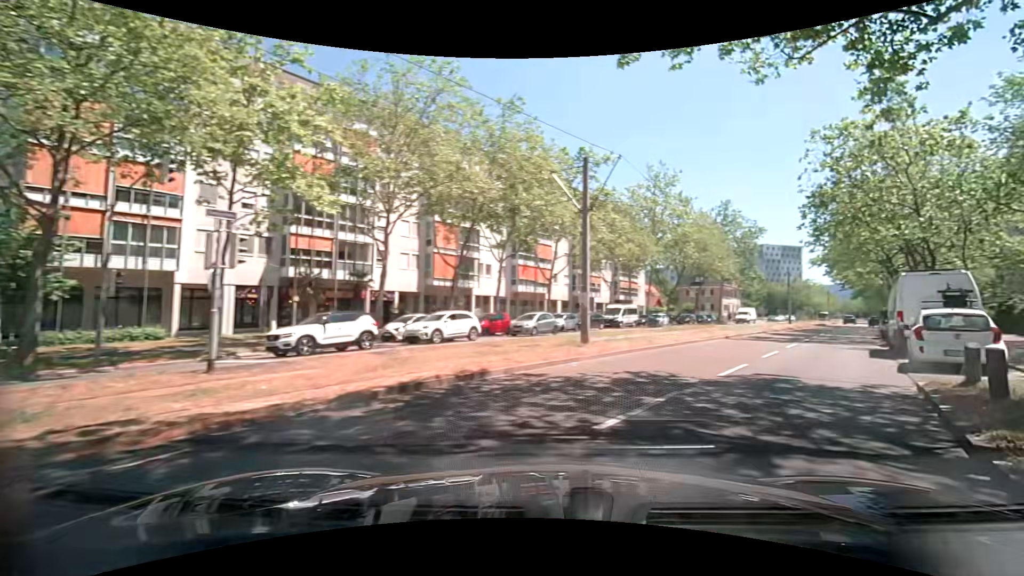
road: tertiary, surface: asphalt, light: Day
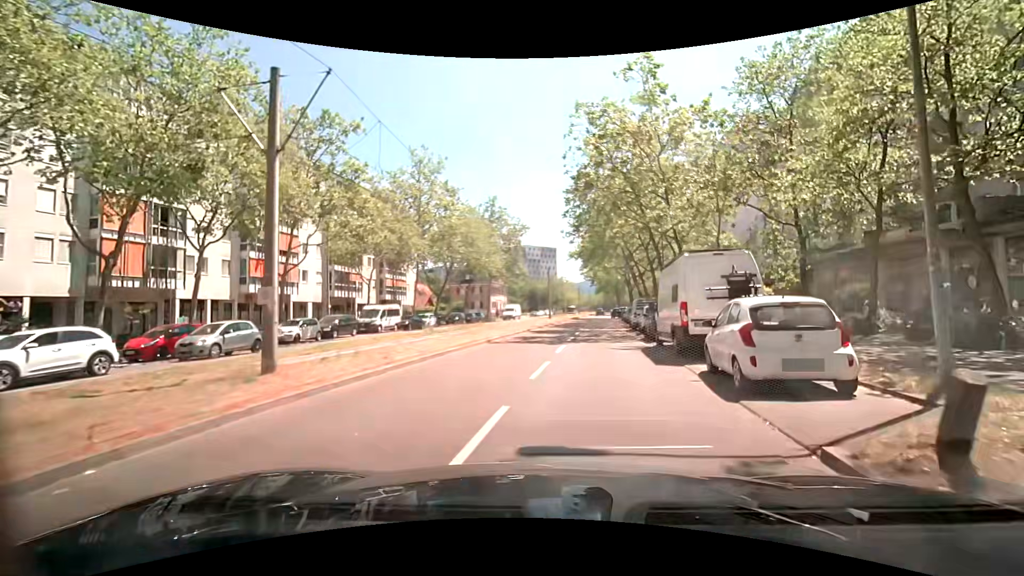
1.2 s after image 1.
(+2.0, +7.0) m; +26°
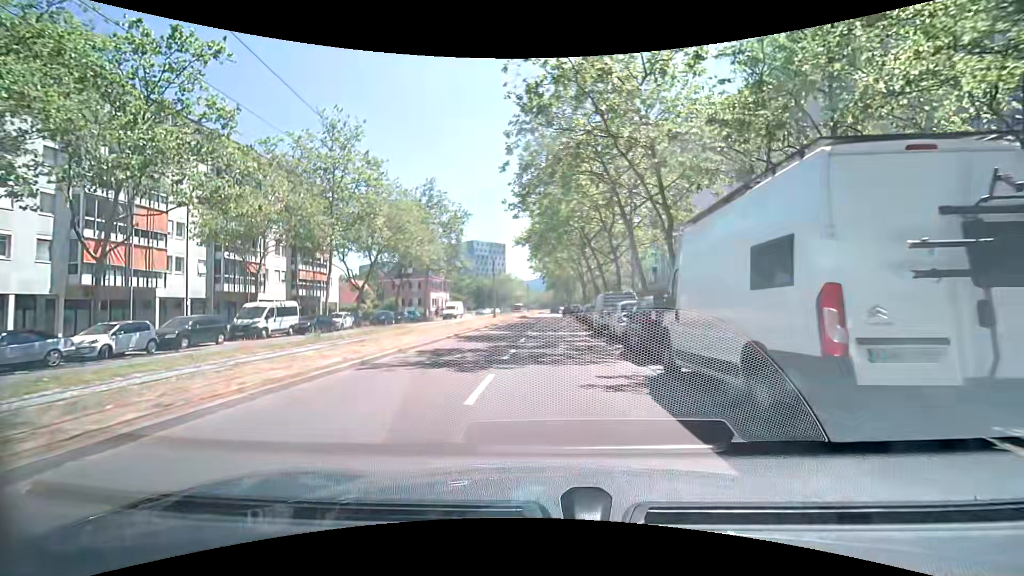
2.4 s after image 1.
(+0.5, +9.1) m; +4°
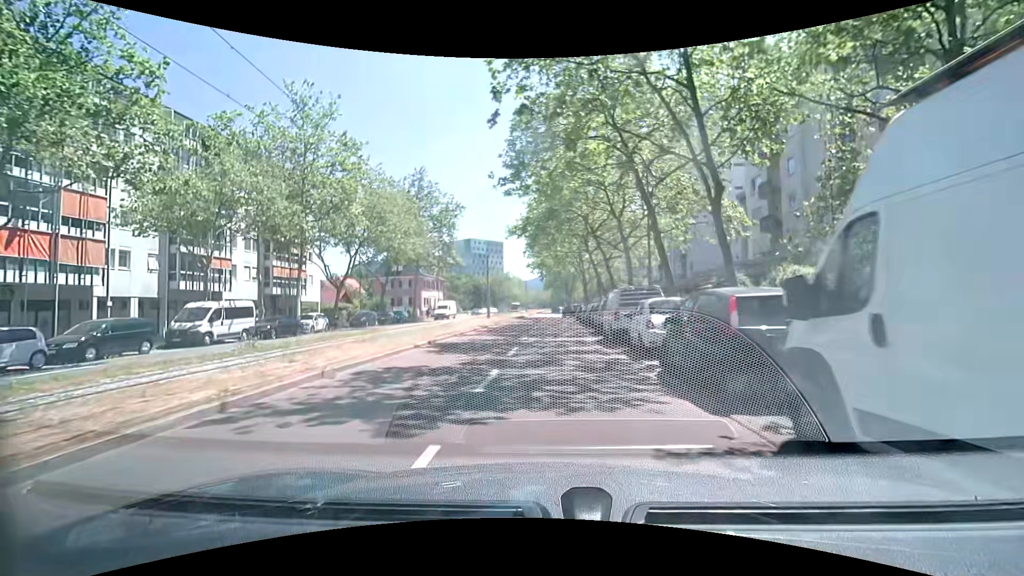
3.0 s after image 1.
(+0.1, +5.2) m; -1°
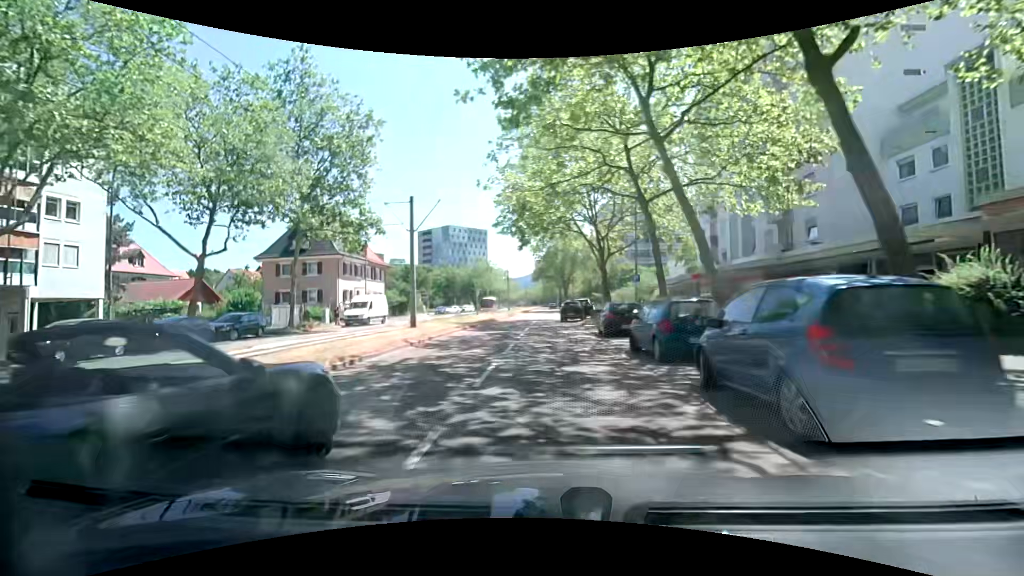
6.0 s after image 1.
(+1.1, +29.3) m; +3°
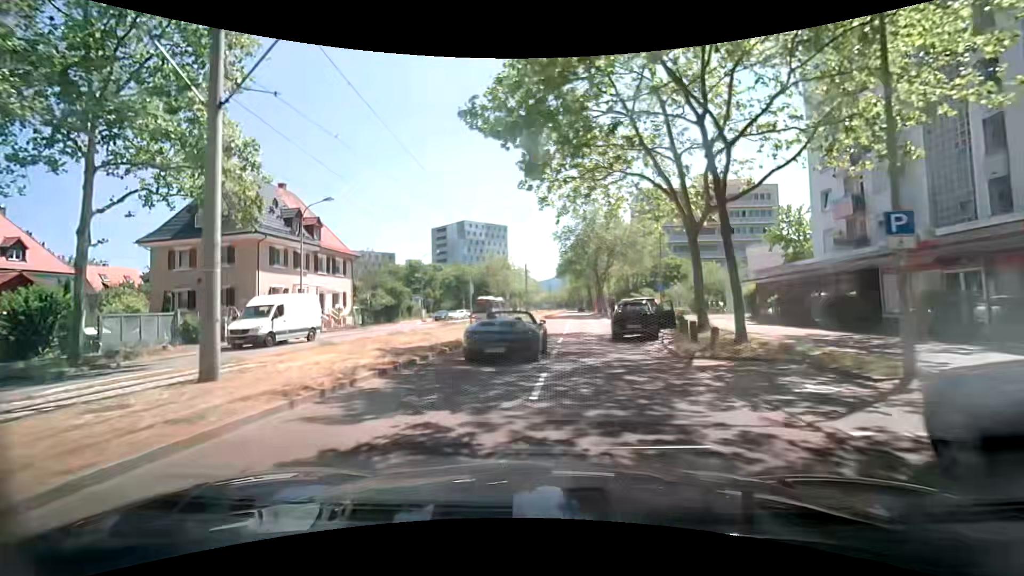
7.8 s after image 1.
(-0.4, +18.7) m; -3°
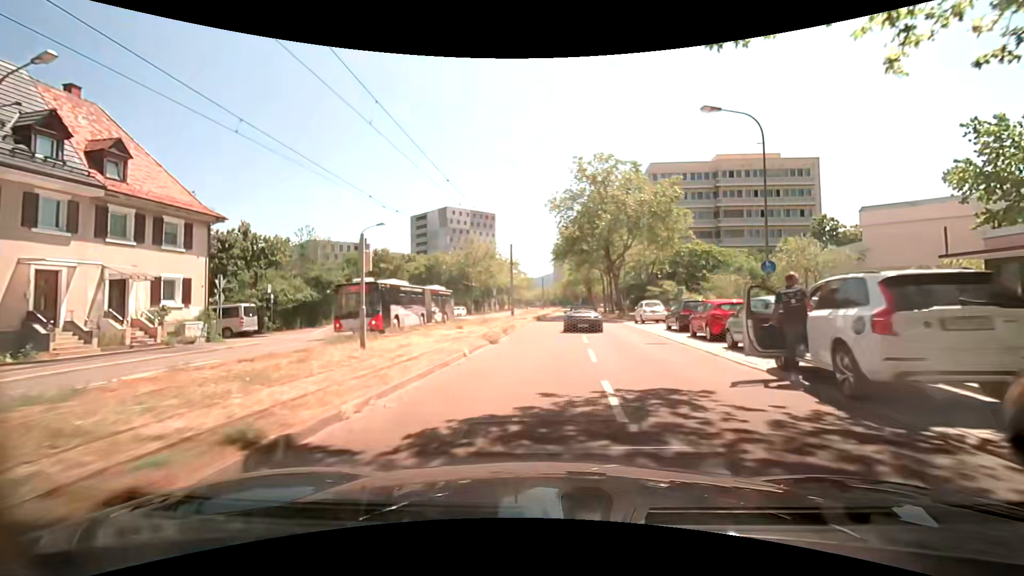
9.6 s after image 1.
(0.0, +19.4) m; 0°
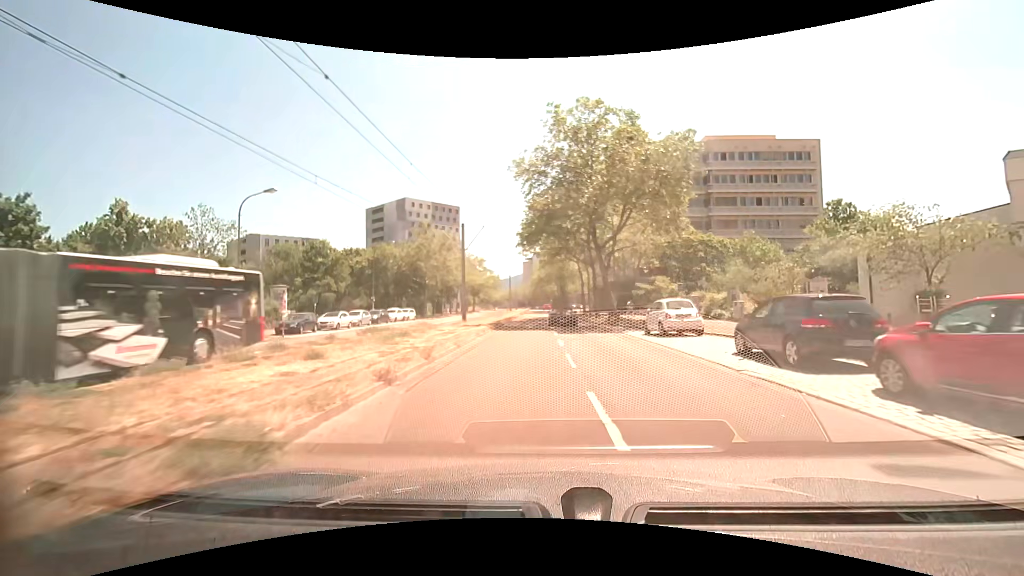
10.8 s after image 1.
(+0.4, +13.2) m; +3°
(0, +10) (+1, +20) (+1, +30) (+2, +40) (+2, +50) (+2, +60) (+2, +70) (+2, +80) (+2, +90) (+2, +100) m
